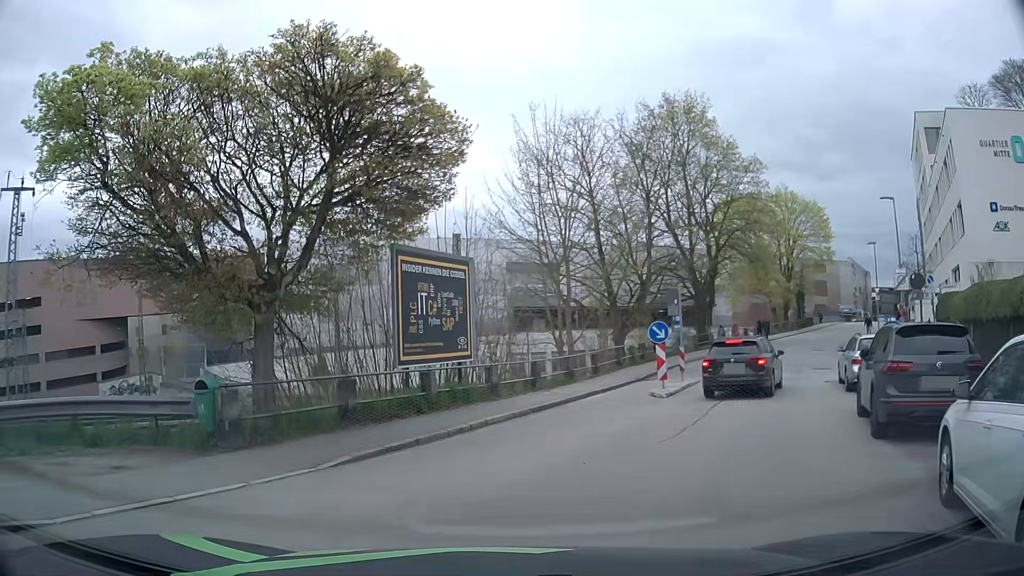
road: residential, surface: asphalt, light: Day
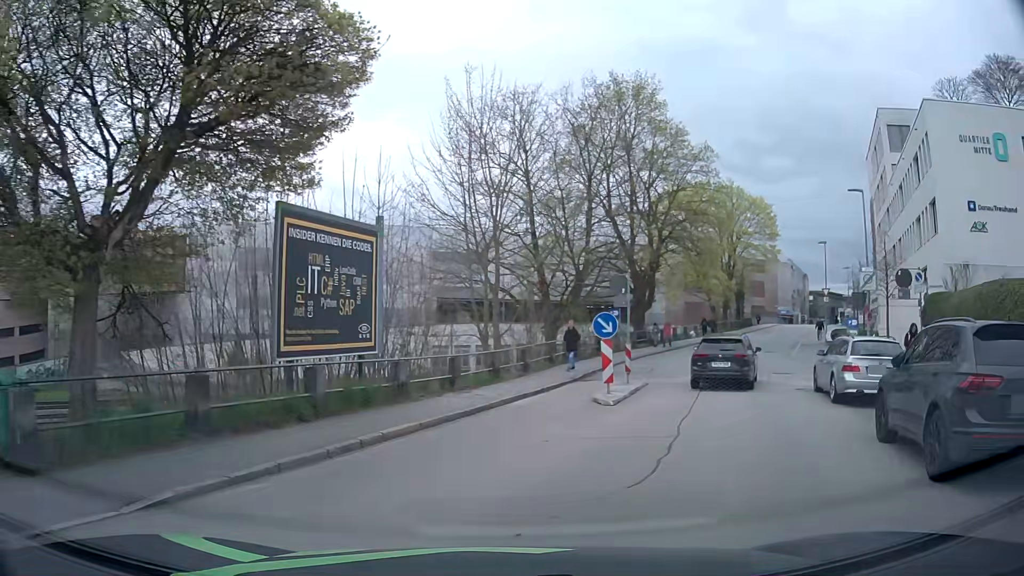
(-0.2, +3.4) m; +3°
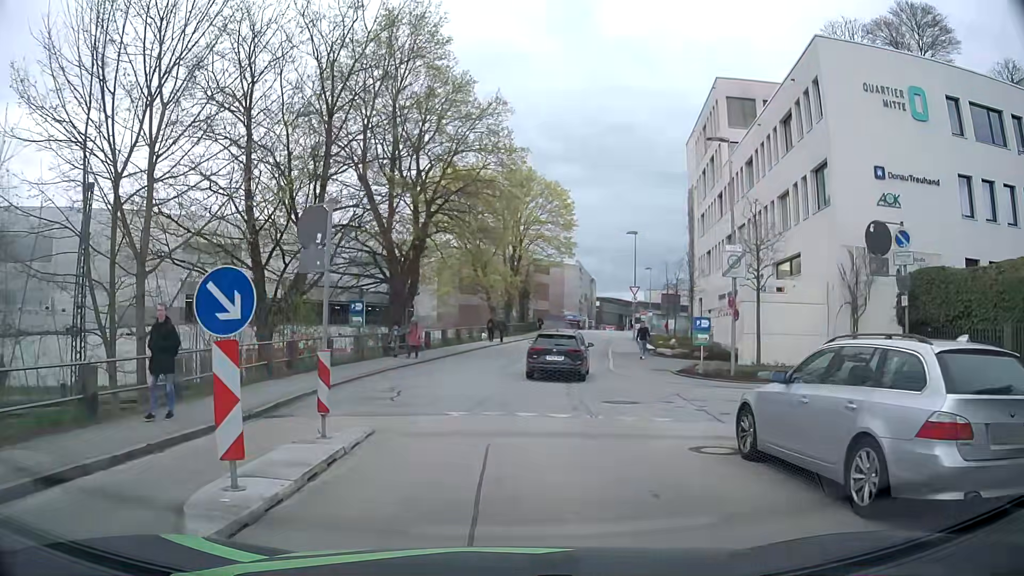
(+1.9, +10.0) m; +18°
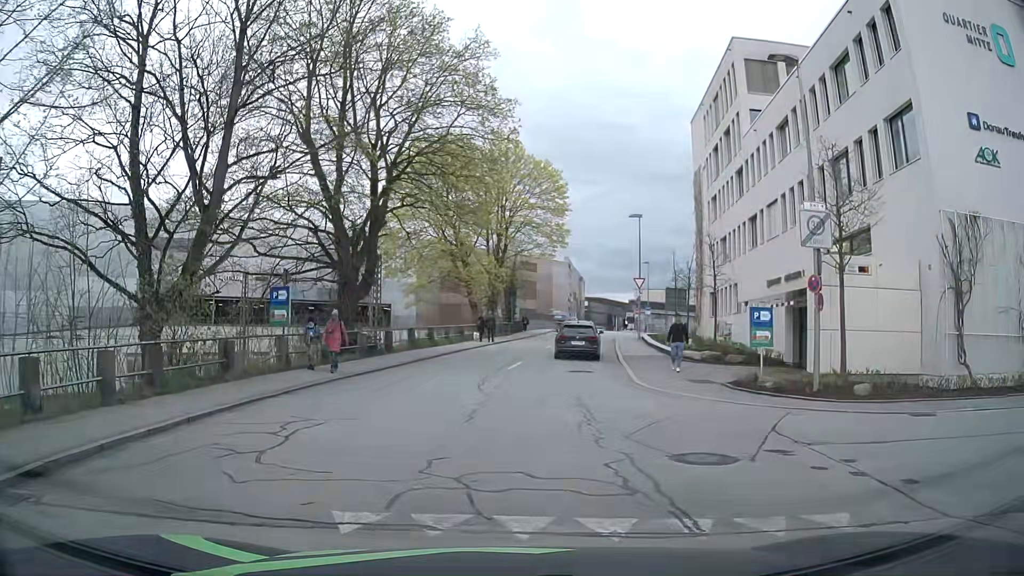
(+0.1, +7.1) m; +1°
